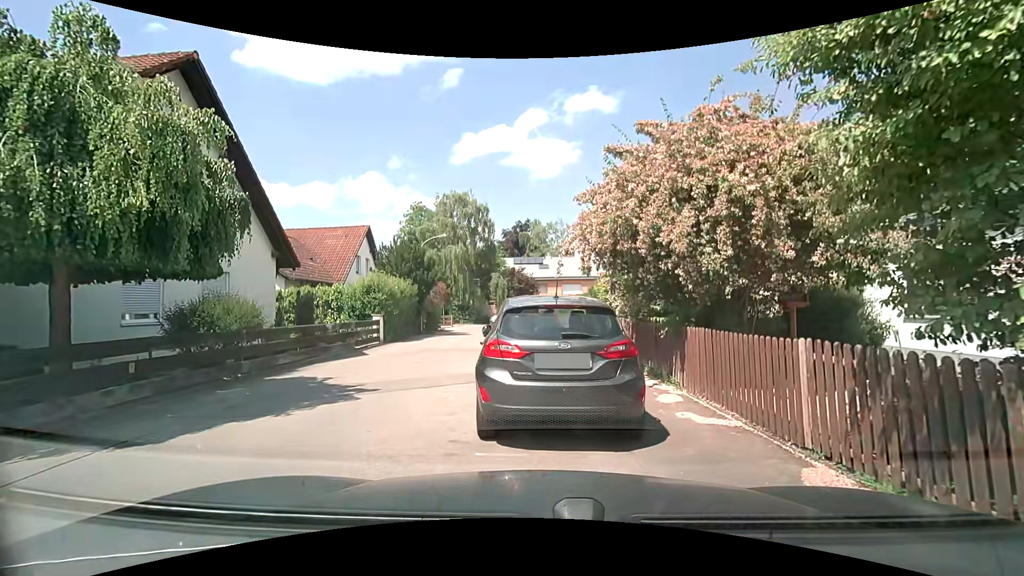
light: Day
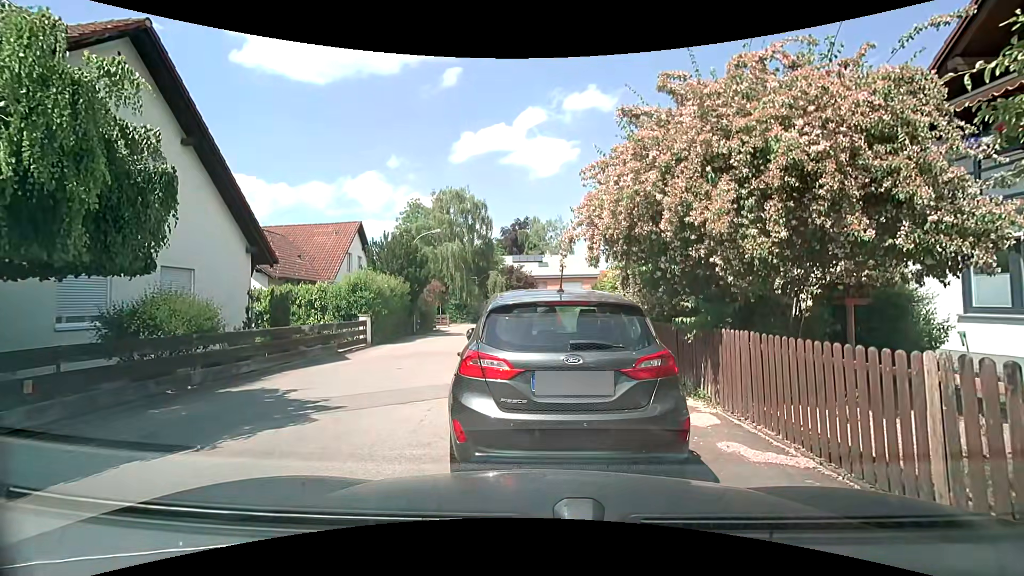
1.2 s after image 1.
(0.0, +1.3) m; 0°
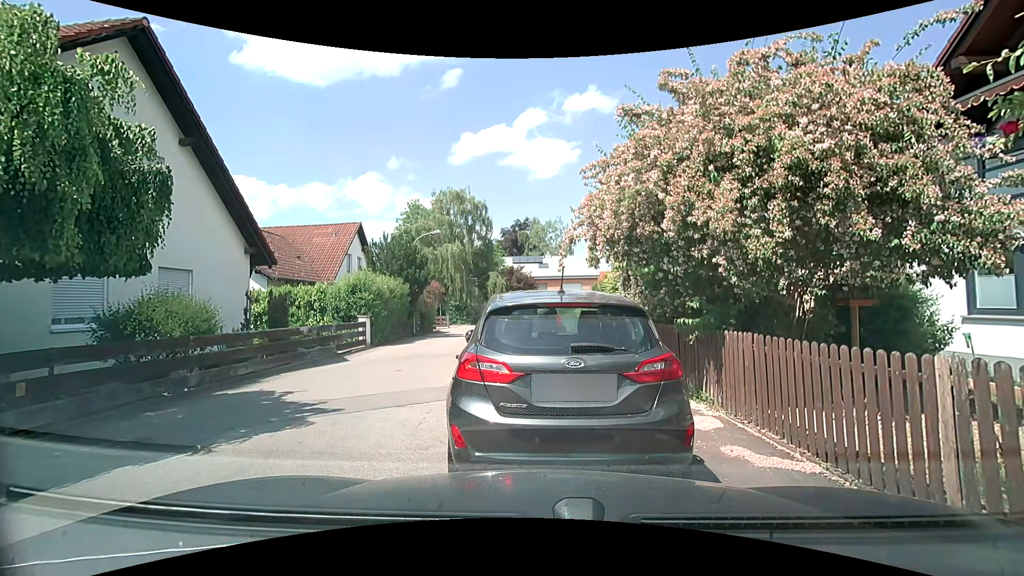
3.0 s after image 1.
(0.0, +0.2) m; 0°
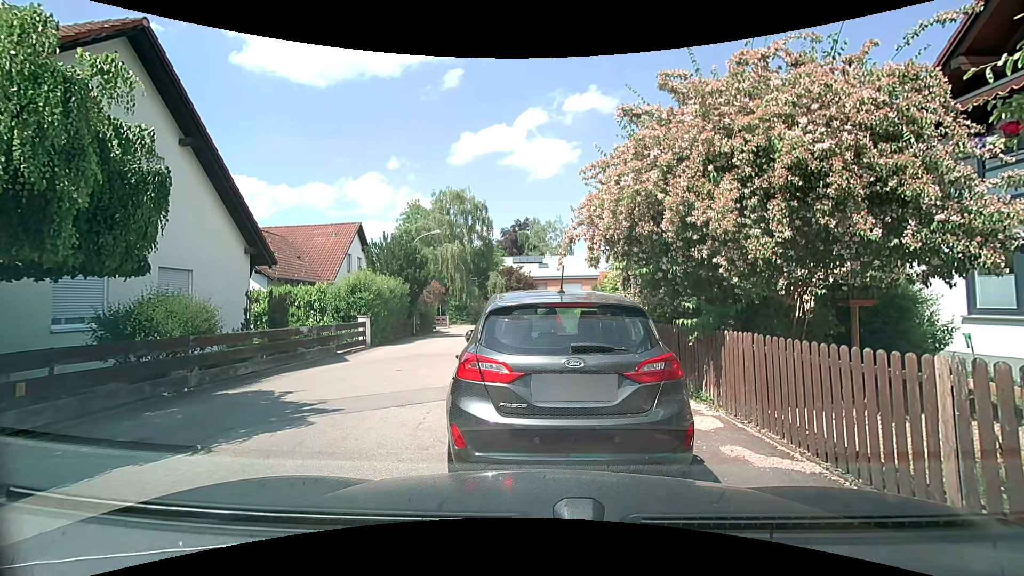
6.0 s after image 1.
(0.0, 0.0) m; 0°
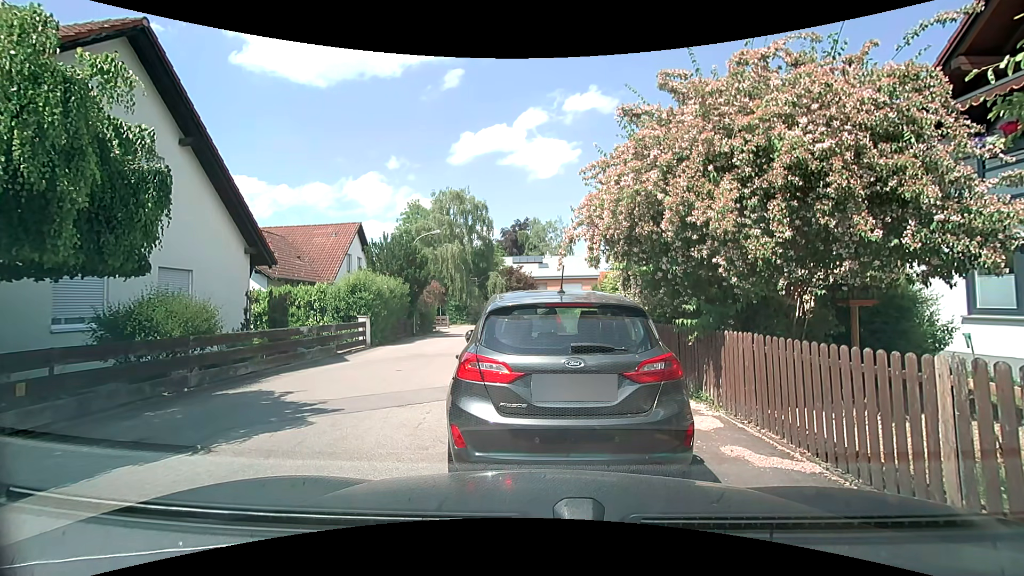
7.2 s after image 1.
(0.0, 0.0) m; 0°
